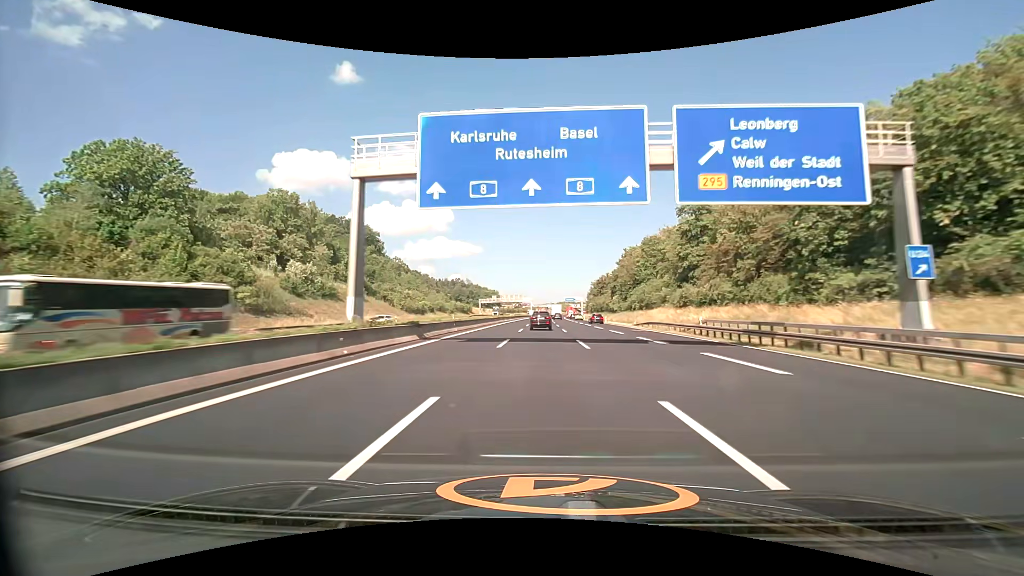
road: motorway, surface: asphalt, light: Day
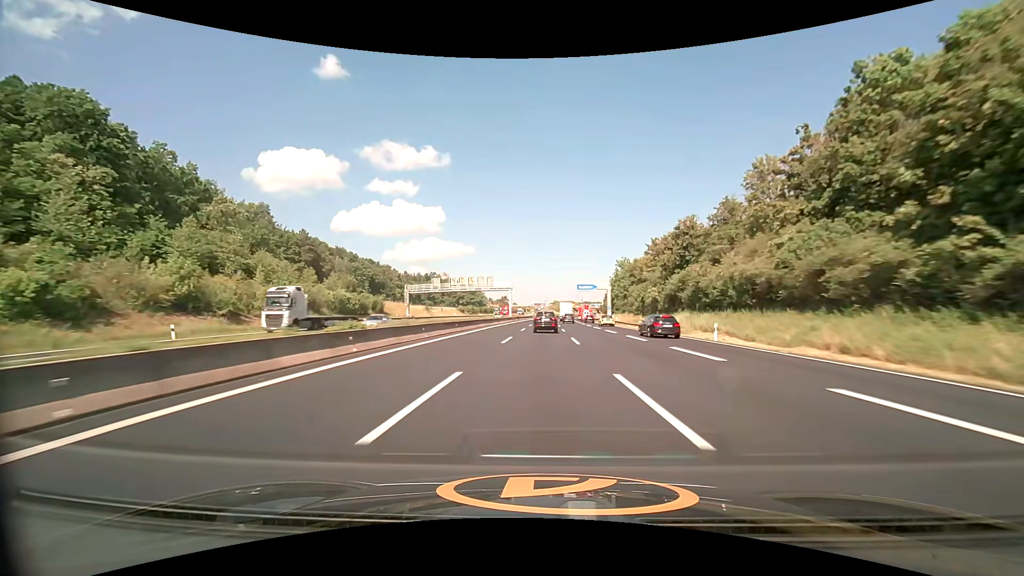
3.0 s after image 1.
(+0.7, +104.0) m; +1°
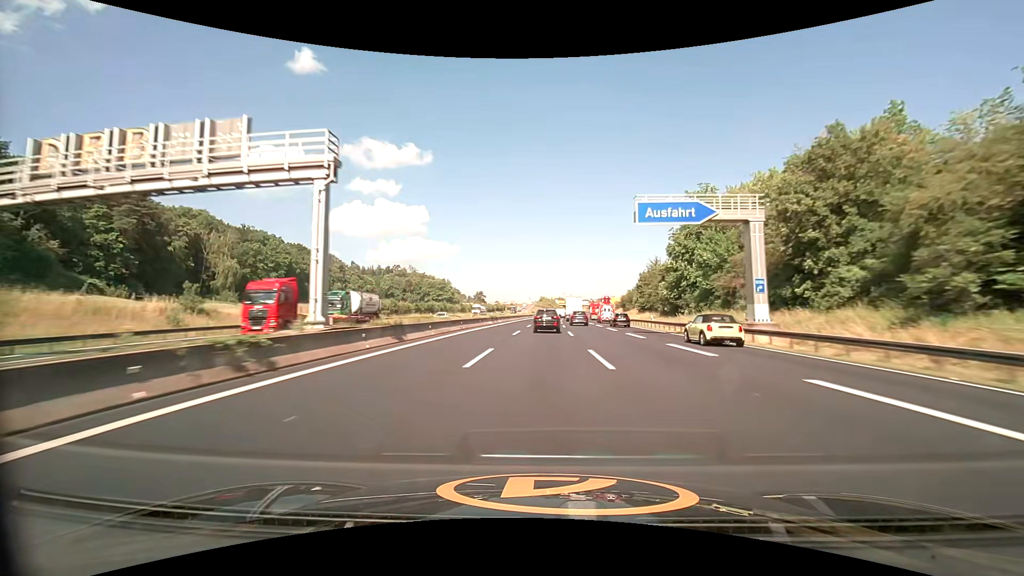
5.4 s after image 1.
(+1.1, +82.6) m; +2°
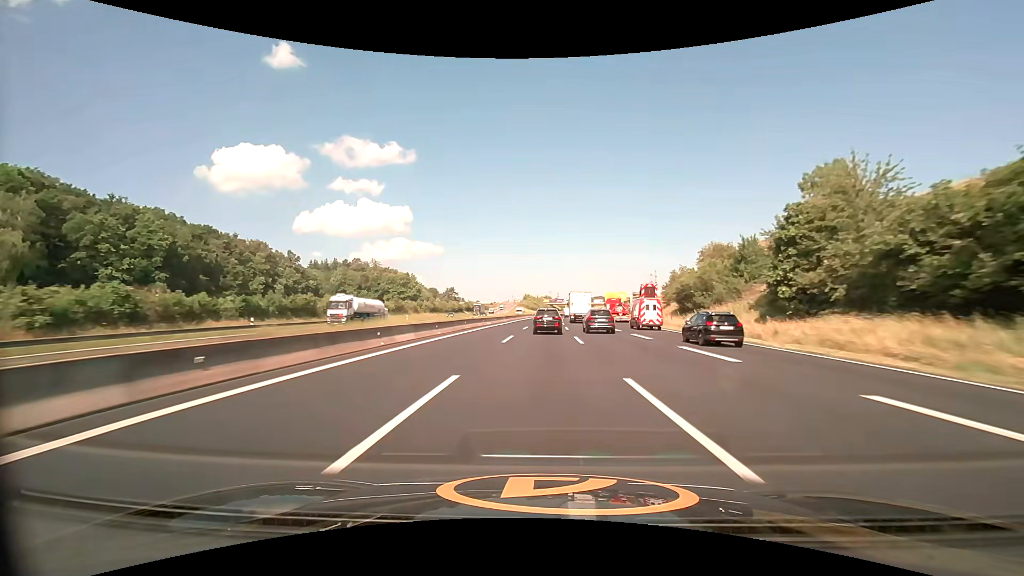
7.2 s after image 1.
(+0.9, +61.4) m; +2°
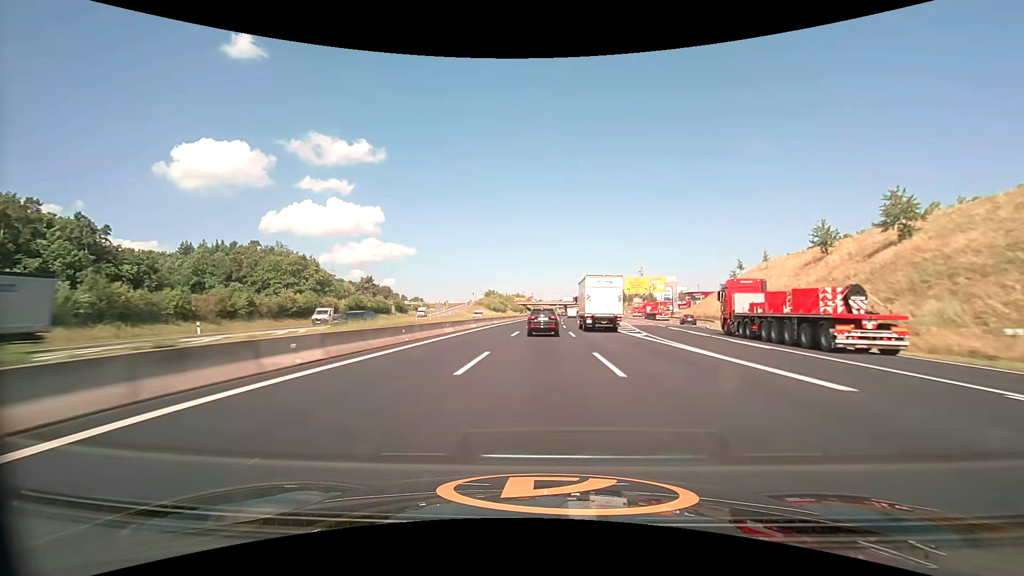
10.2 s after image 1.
(+2.6, +101.1) m; +3°
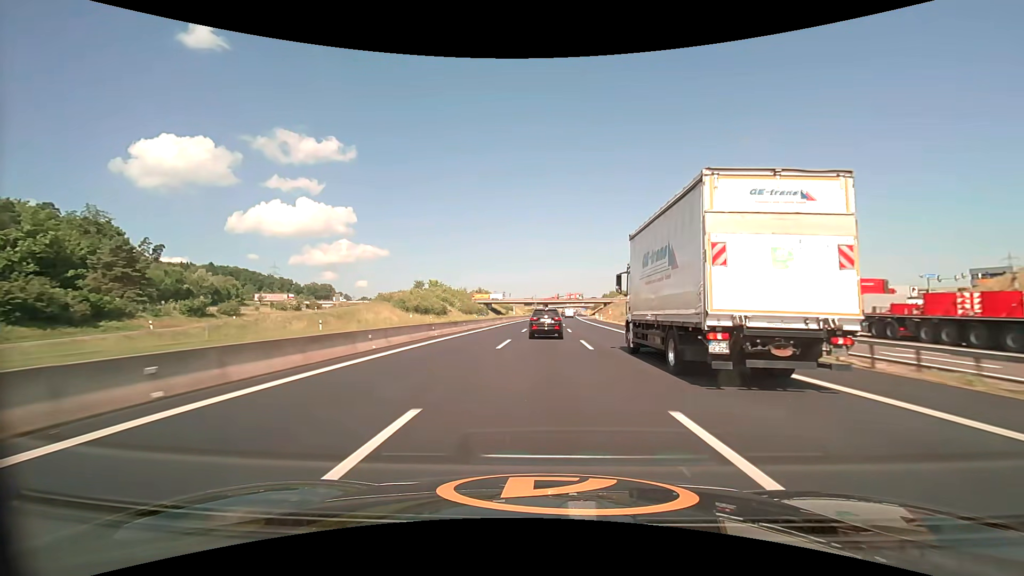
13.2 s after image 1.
(+2.3, +99.0) m; +3°
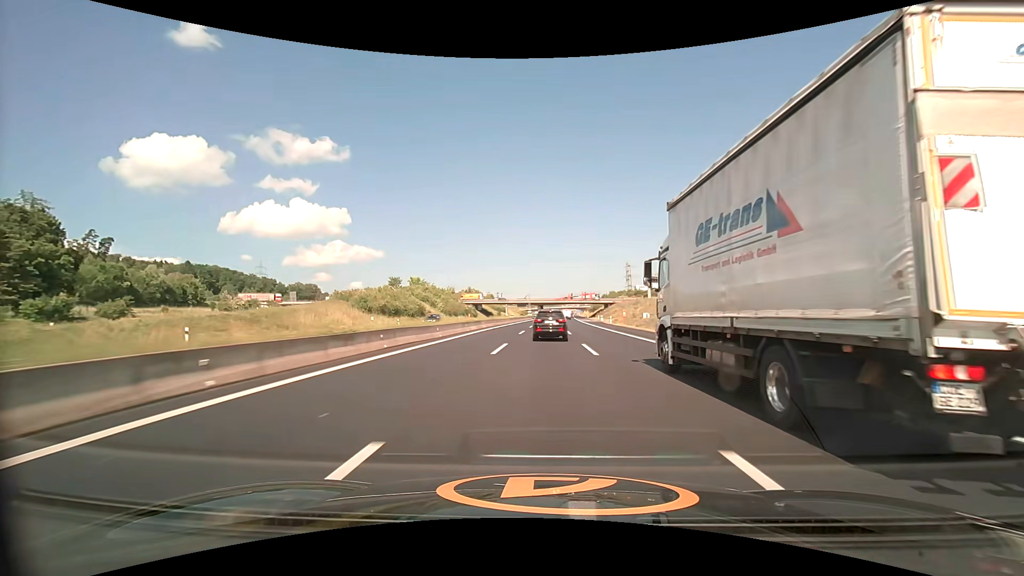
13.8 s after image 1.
(+0.1, +19.7) m; +1°
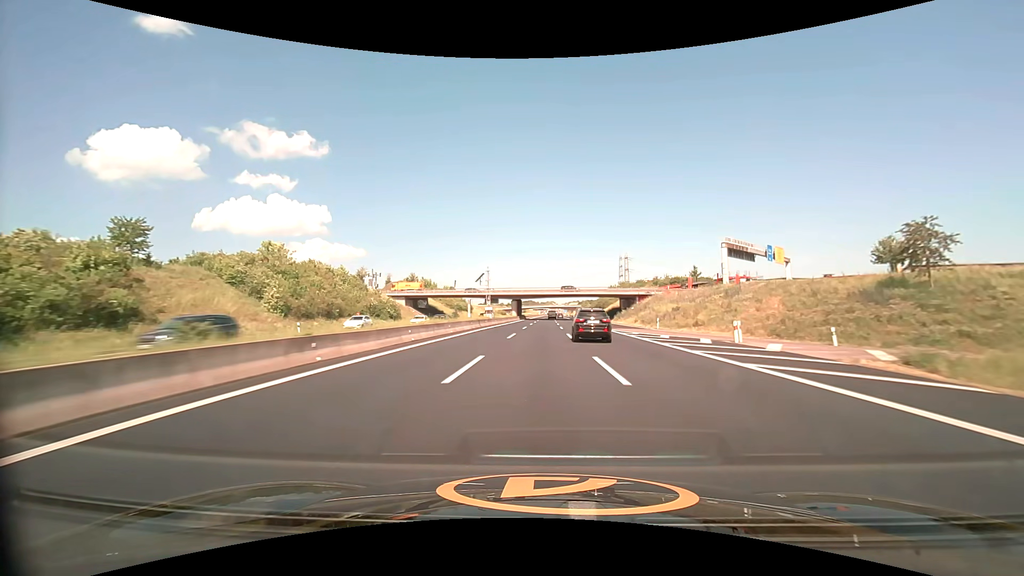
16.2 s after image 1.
(+1.4, +79.1) m; +2°
(0, +10) (0, +20) (0, +30) (0, +40) (0, +50) (+1, +60) (+1, +70) (+1, +80) (+1, +90) (+1, +100) m
